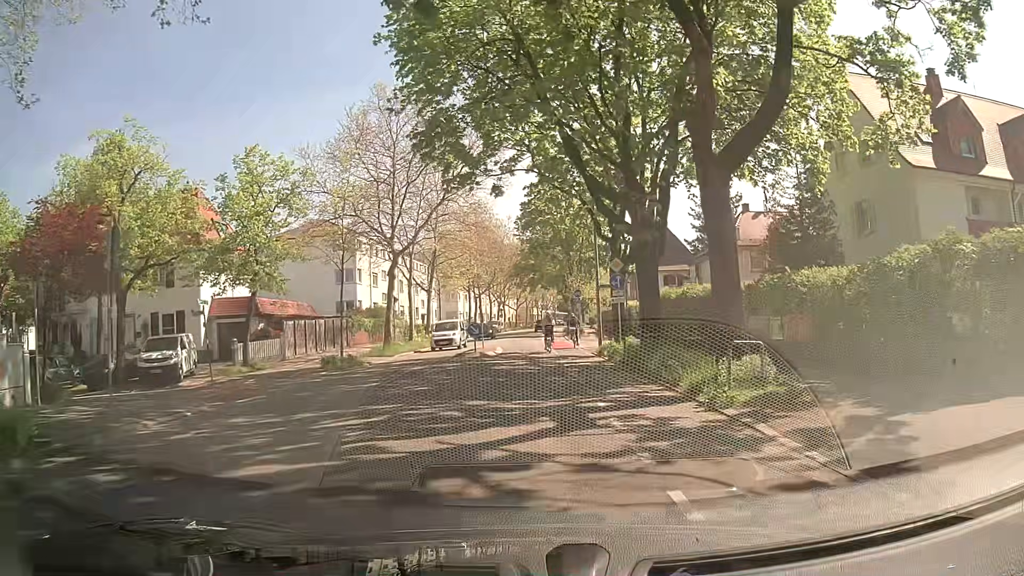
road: secondary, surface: asphalt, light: Day
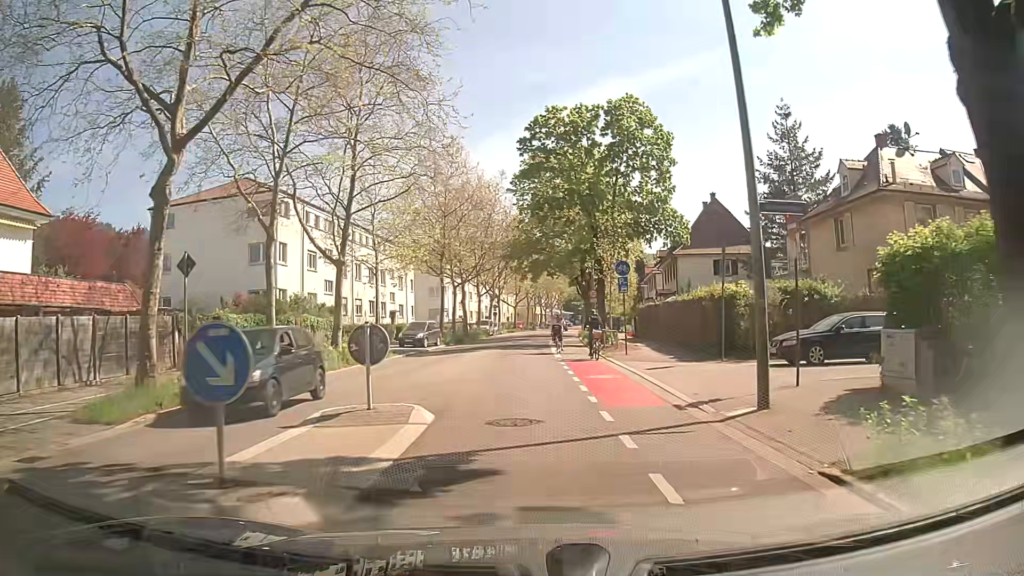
(0.0, +23.3) m; +2°
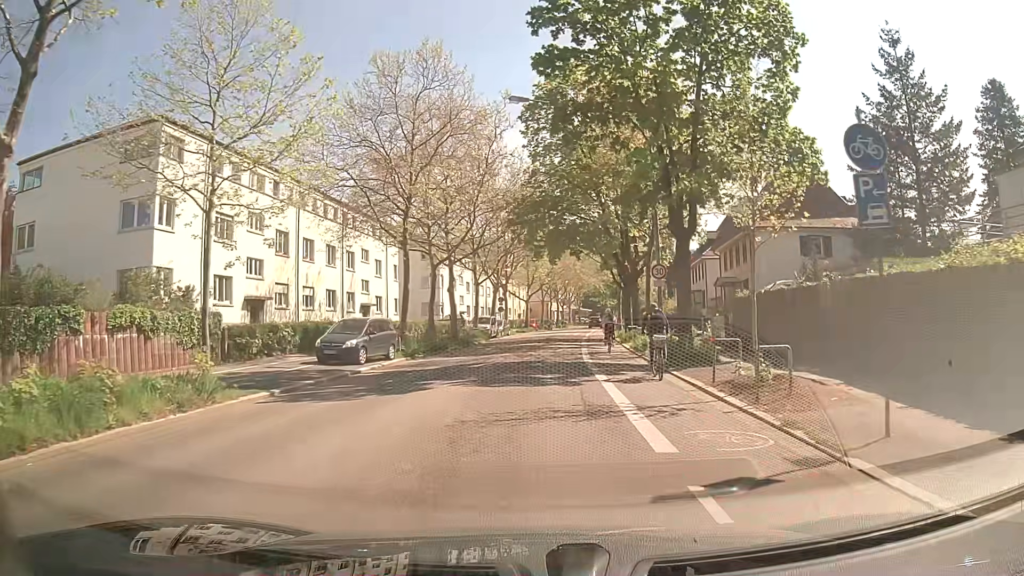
(-0.8, +18.6) m; -3°
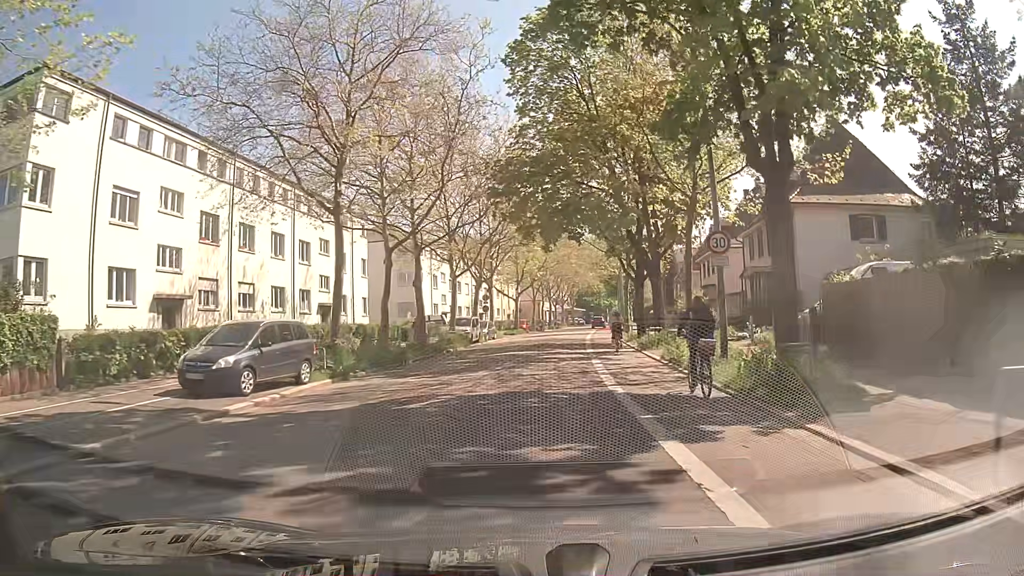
(0.0, +9.3) m; +1°
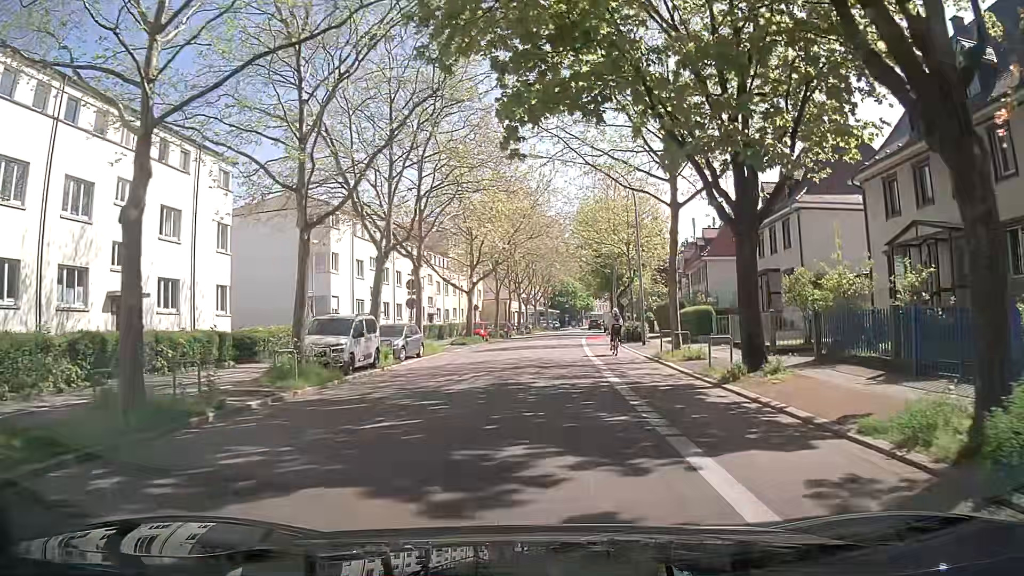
(+0.5, +23.2) m; +2°
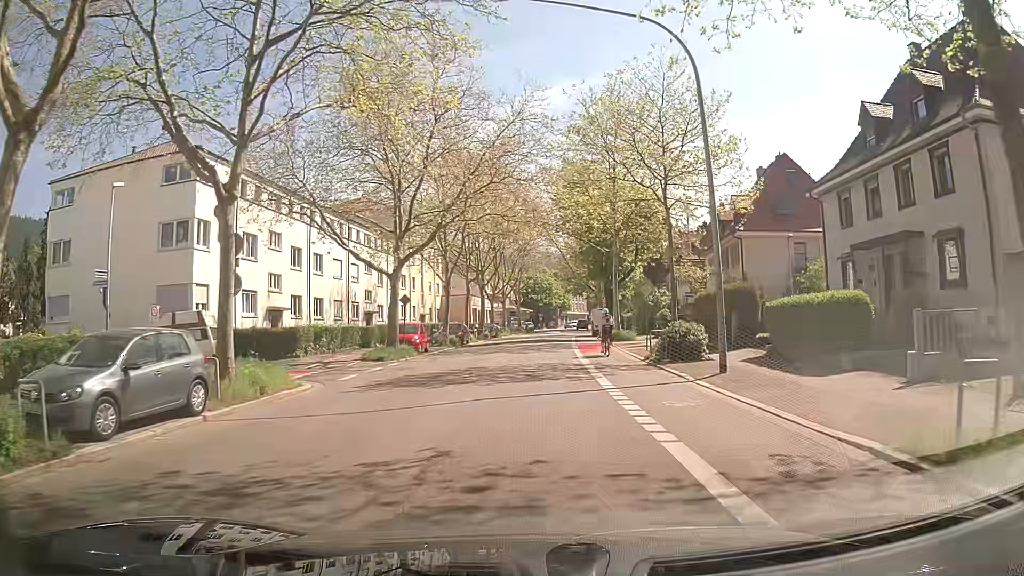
(+0.5, +18.5) m; +2°
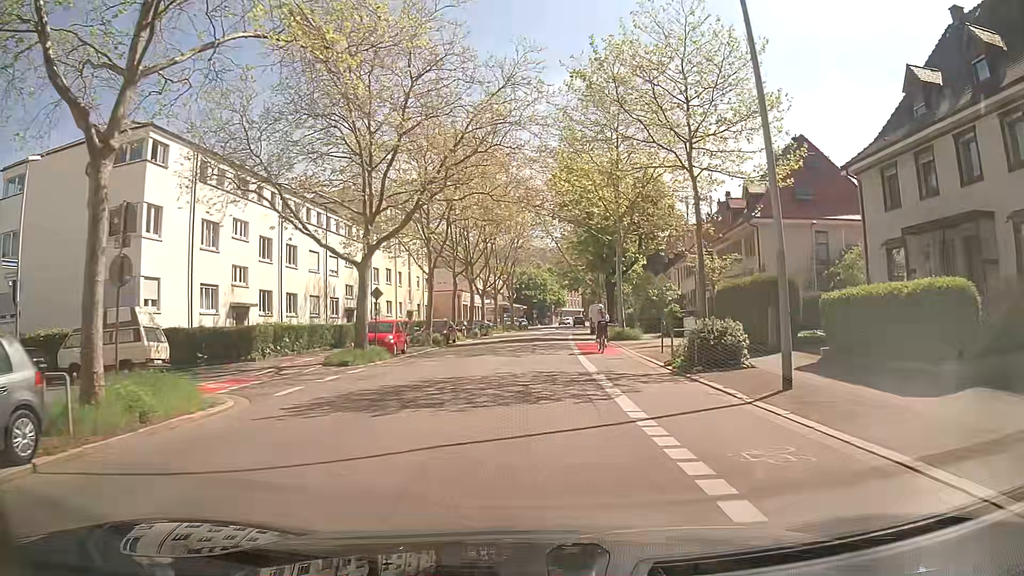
(+0.1, +4.6) m; +2°
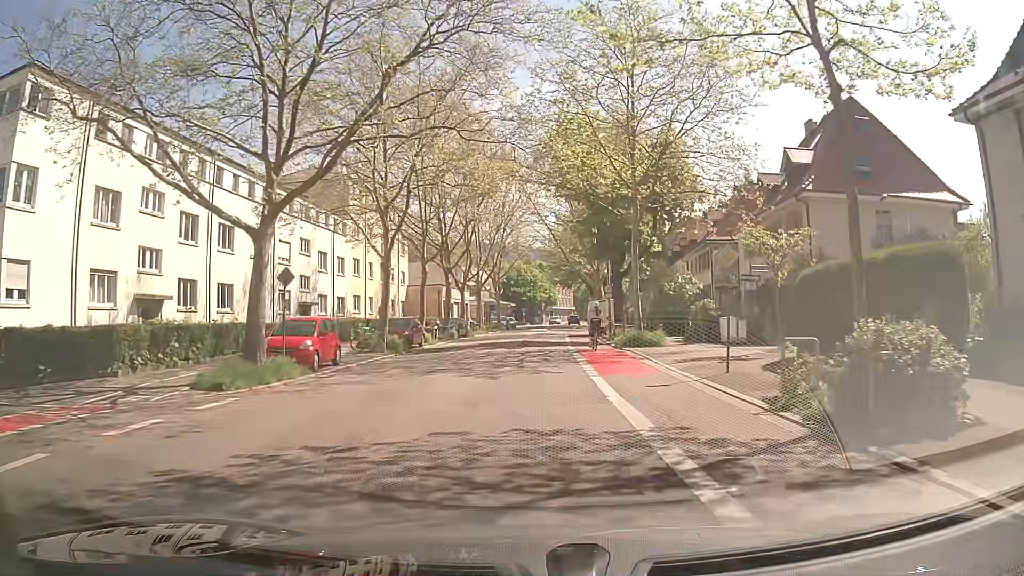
(0.0, +9.3) m; 0°
(0, +10) (0, +20) (0, +30) (0, +40) (+1, +50) (+2, +60) (+3, +70) (+3, +80) (+3, +90) (+4, +100) m
